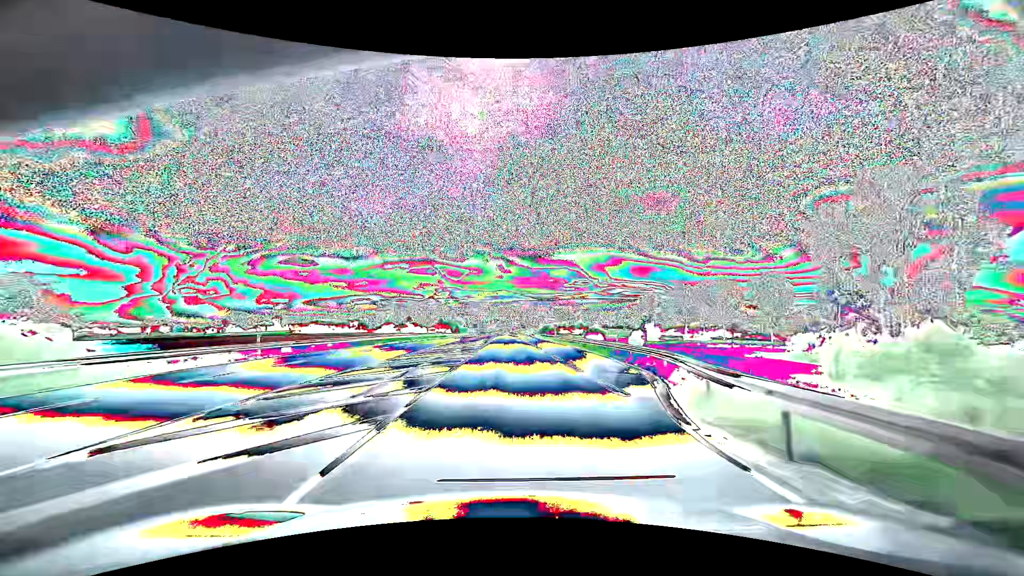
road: primary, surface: asphalt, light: Day
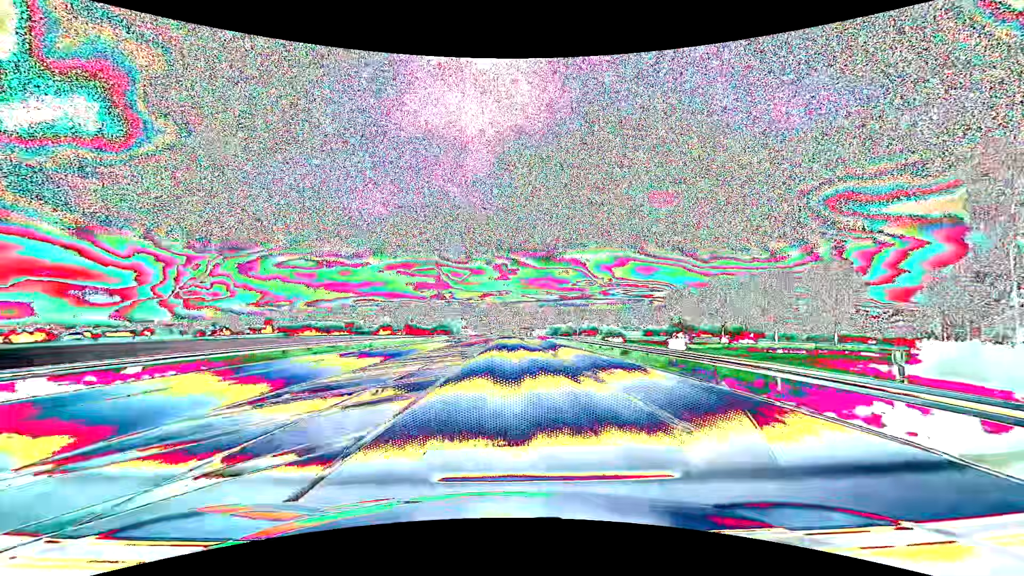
(+0.2, +21.5) m; +1°
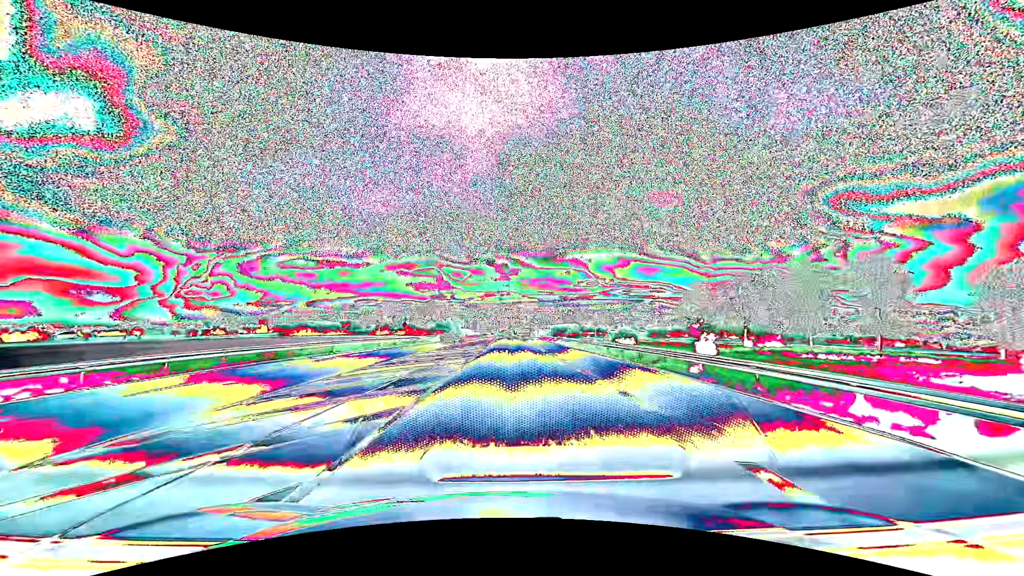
(-0.1, +10.7) m; 0°
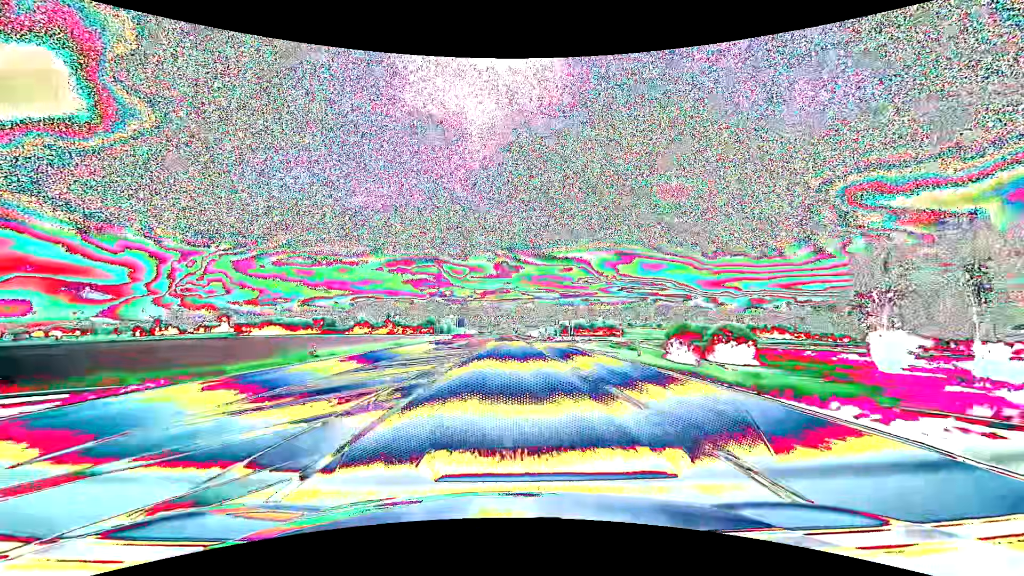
(+0.1, +53.8) m; 0°
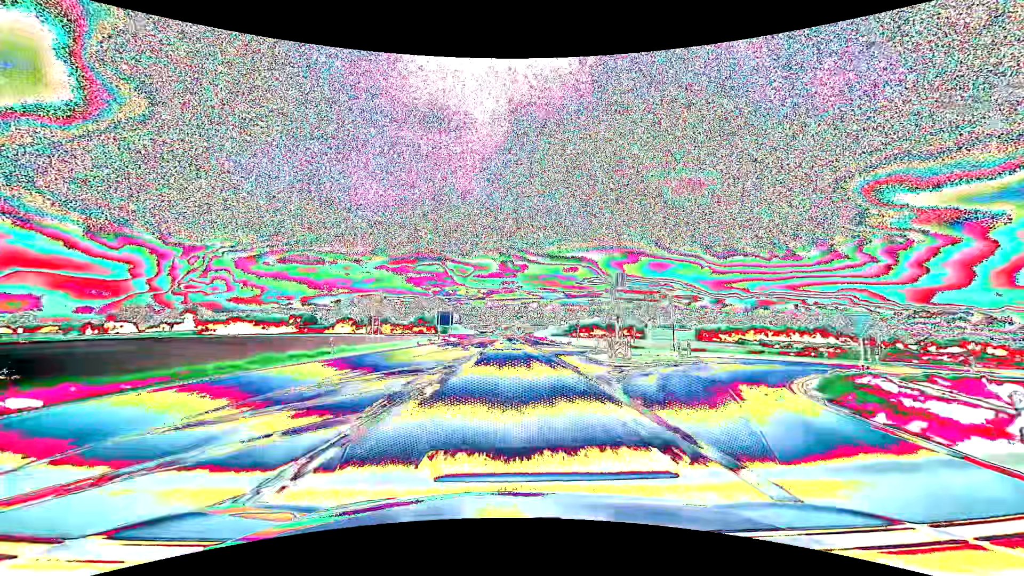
(-0.2, +43.2) m; -1°
